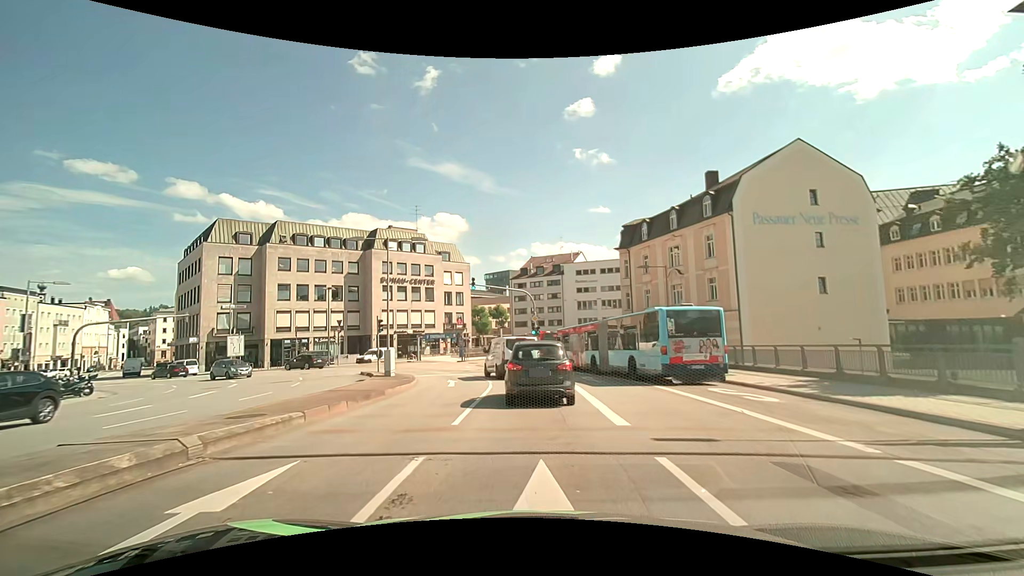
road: primary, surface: asphalt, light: Day
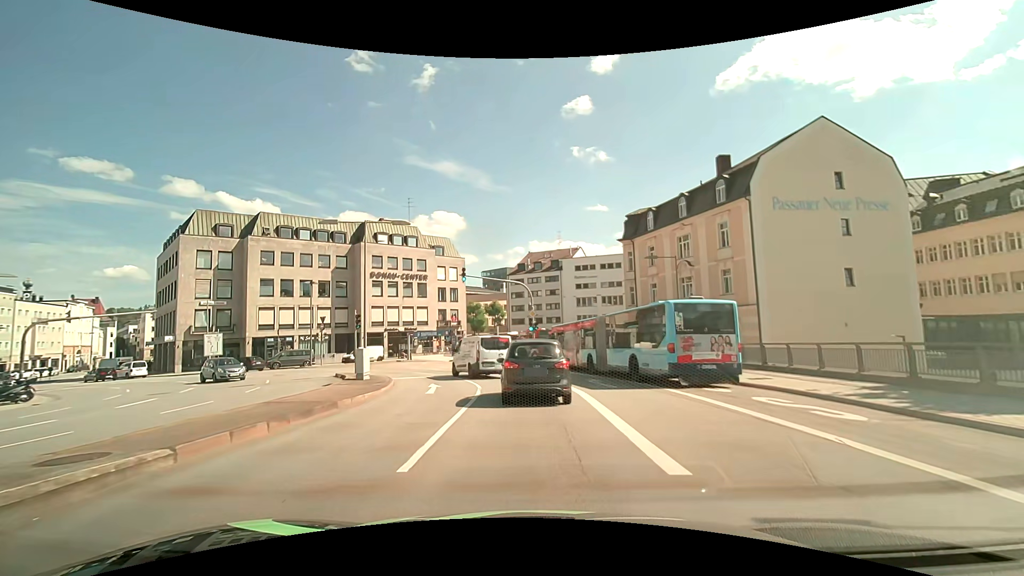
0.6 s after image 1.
(0.0, +3.6) m; 0°
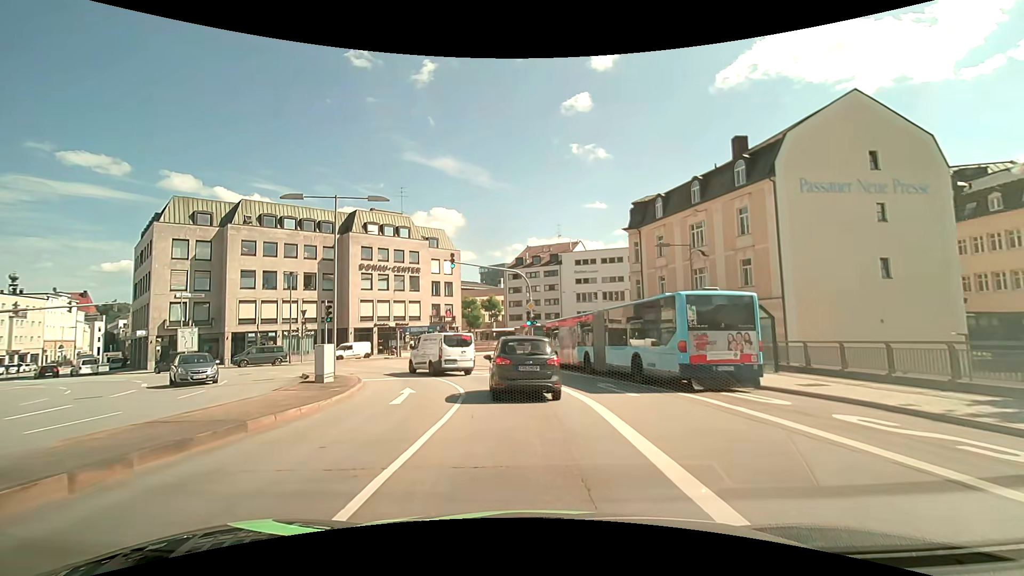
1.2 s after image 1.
(0.0, +3.7) m; 0°
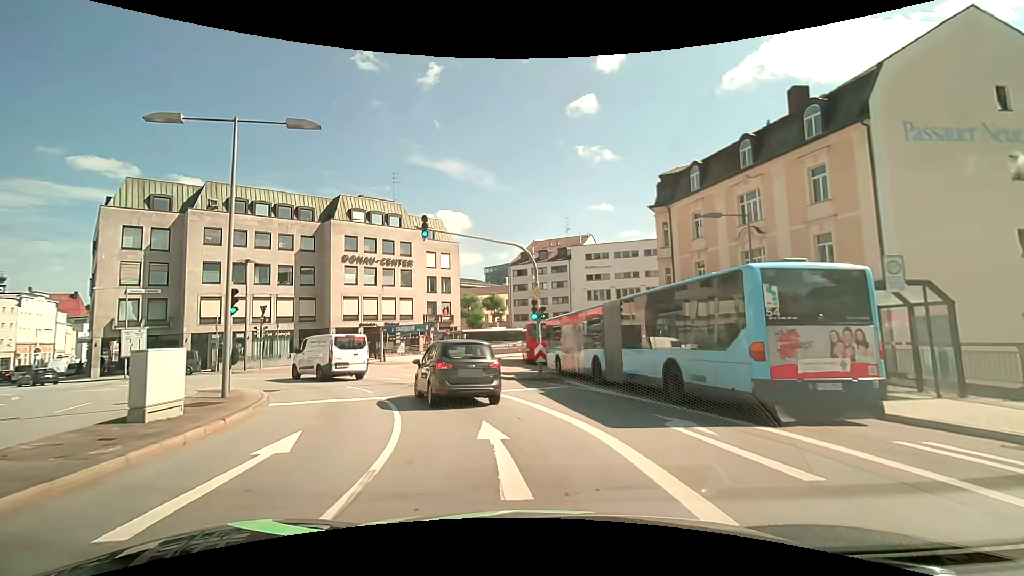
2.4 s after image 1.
(0.0, +8.2) m; -1°
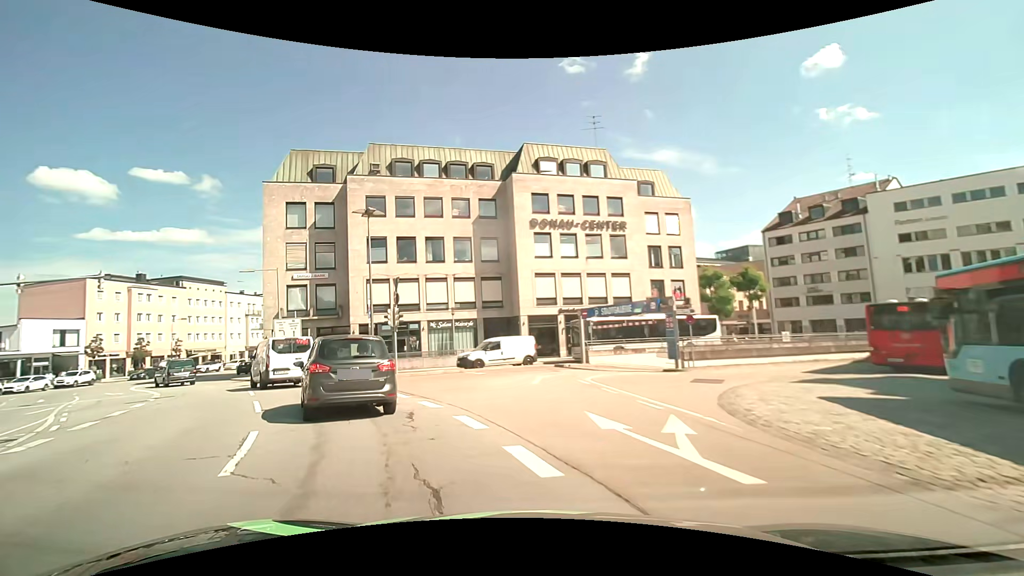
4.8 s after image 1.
(-3.0, +17.6) m; -24°
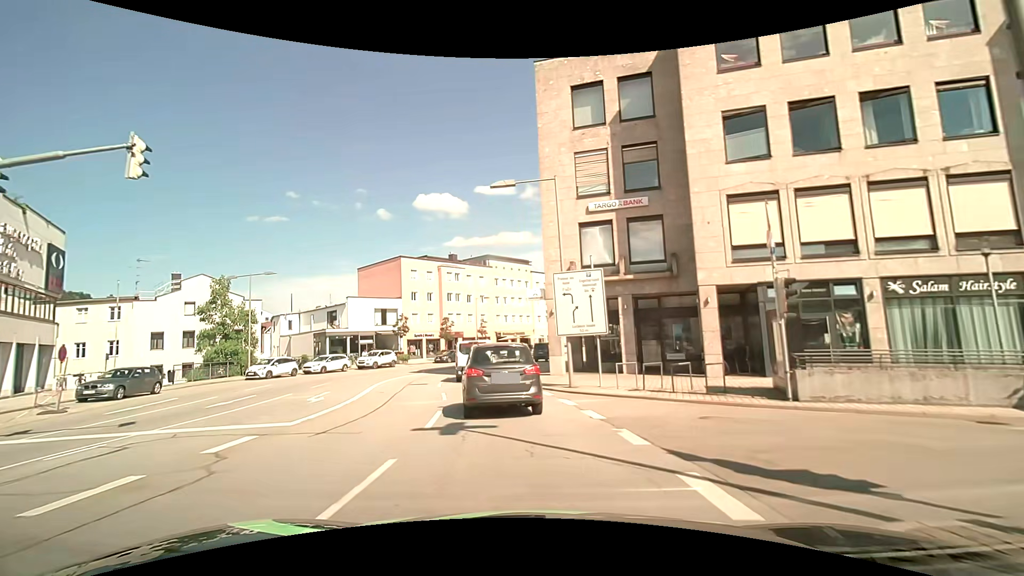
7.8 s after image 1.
(-8.0, +19.3) m; -35°
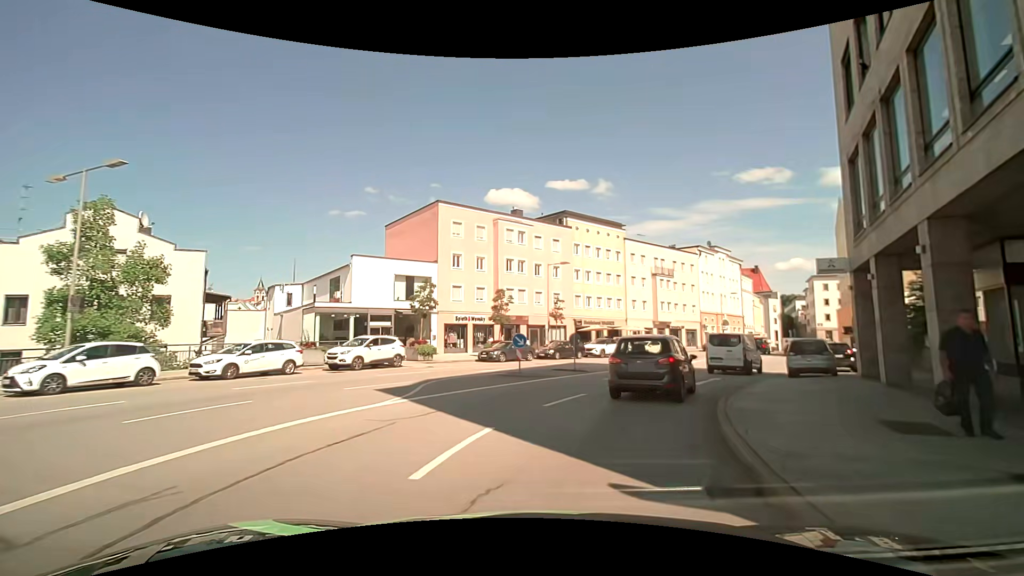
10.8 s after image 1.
(-2.7, +22.8) m; -8°
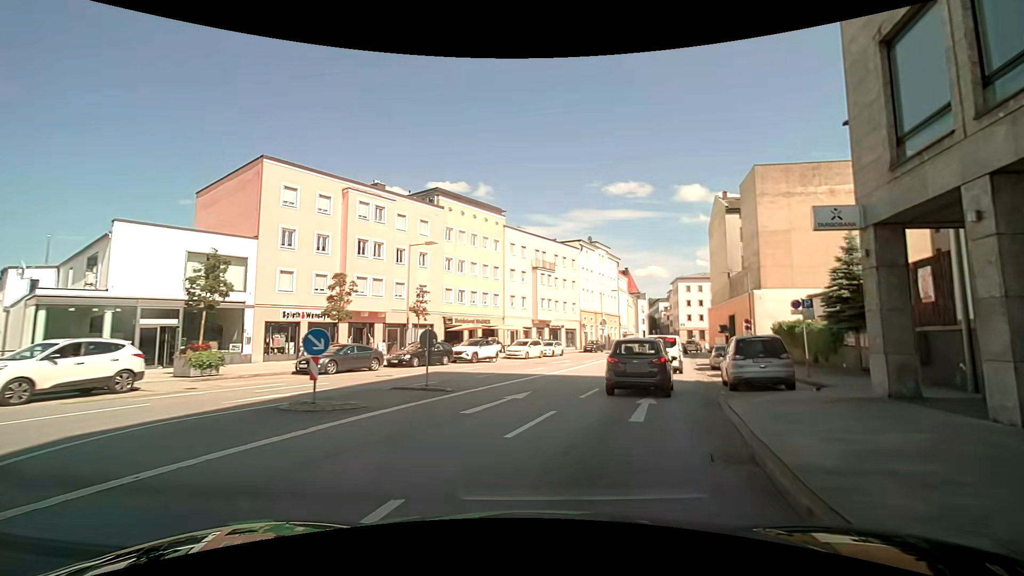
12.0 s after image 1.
(+1.1, +8.8) m; +14°
